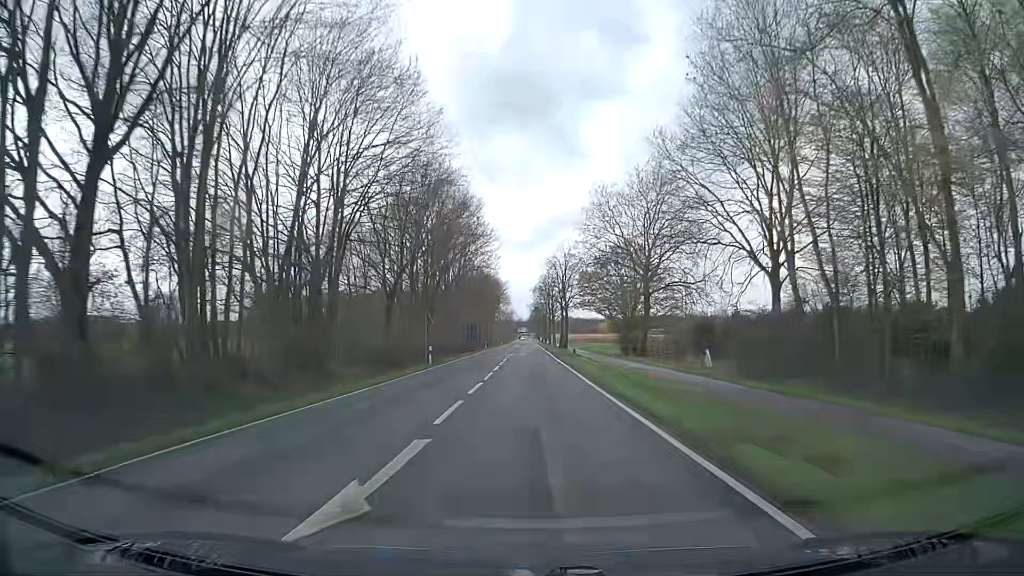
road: secondary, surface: asphalt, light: Day
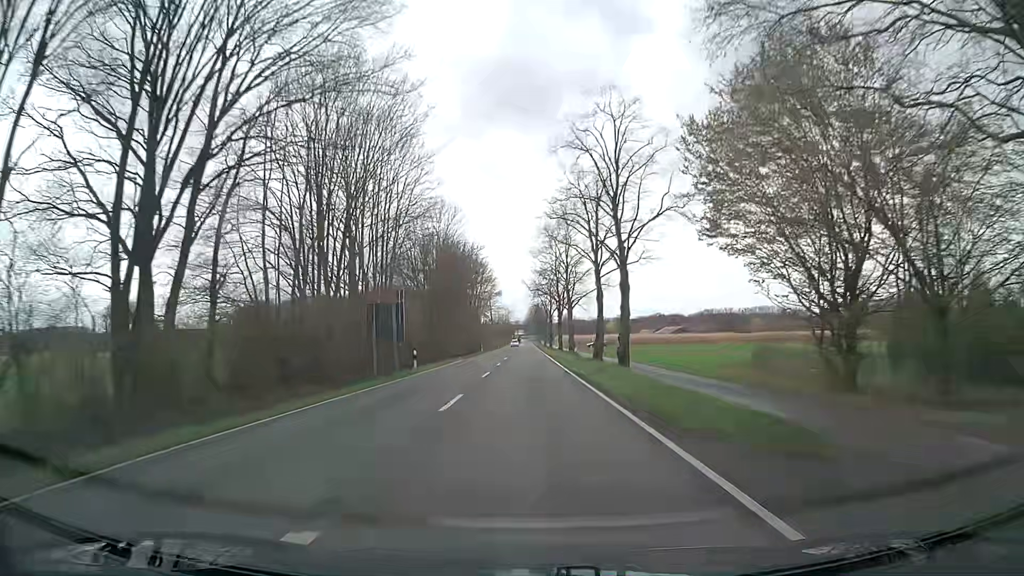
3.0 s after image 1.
(0.0, +53.8) m; 0°
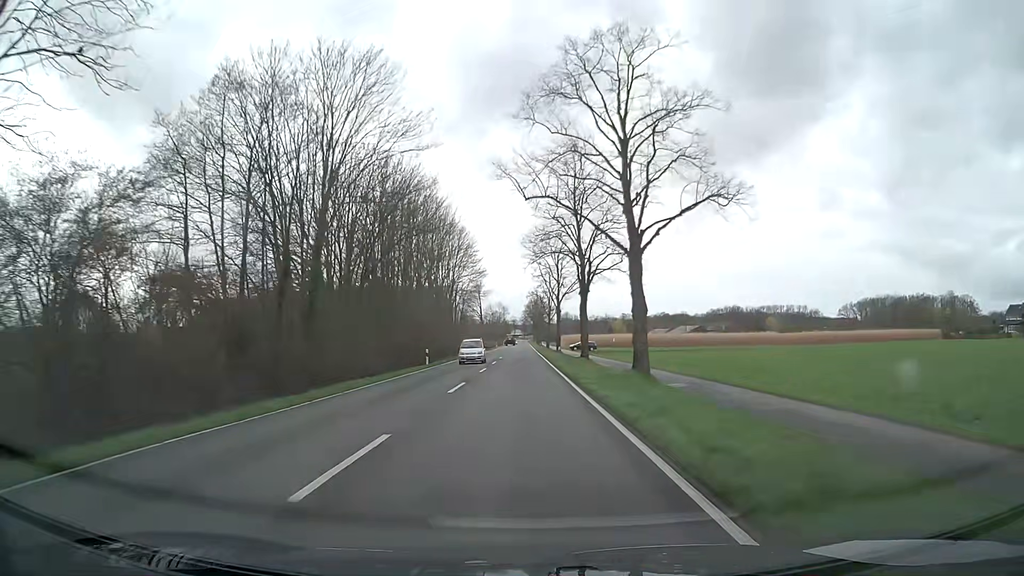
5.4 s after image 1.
(+0.4, +43.3) m; +1°
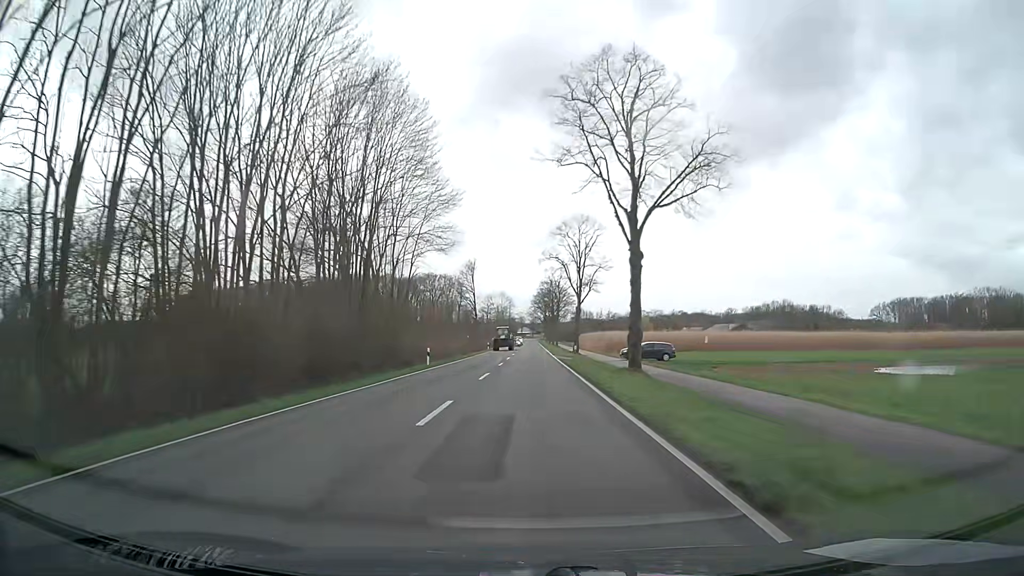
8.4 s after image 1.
(-0.8, +54.4) m; -1°
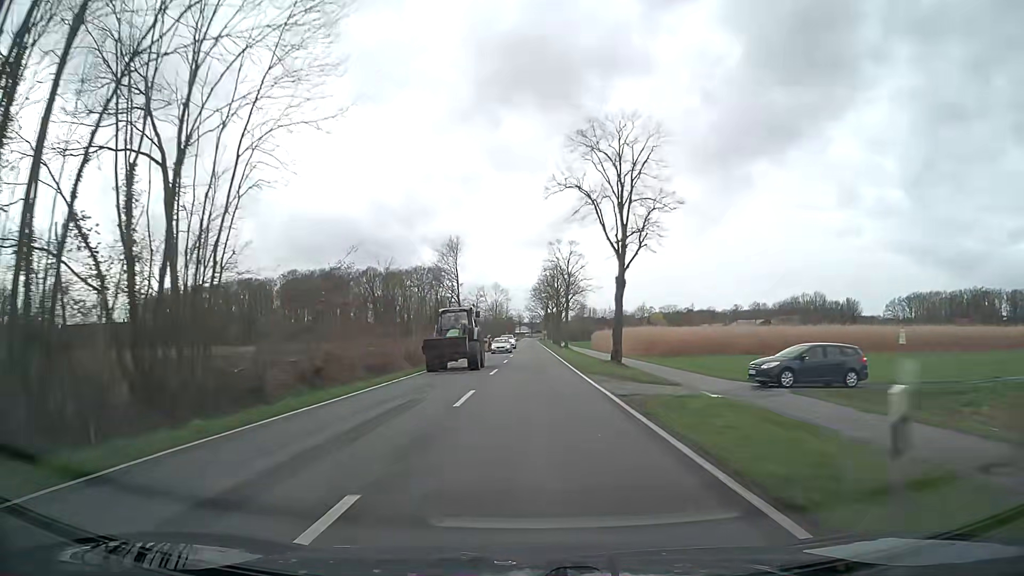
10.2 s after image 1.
(0.0, +32.7) m; 0°
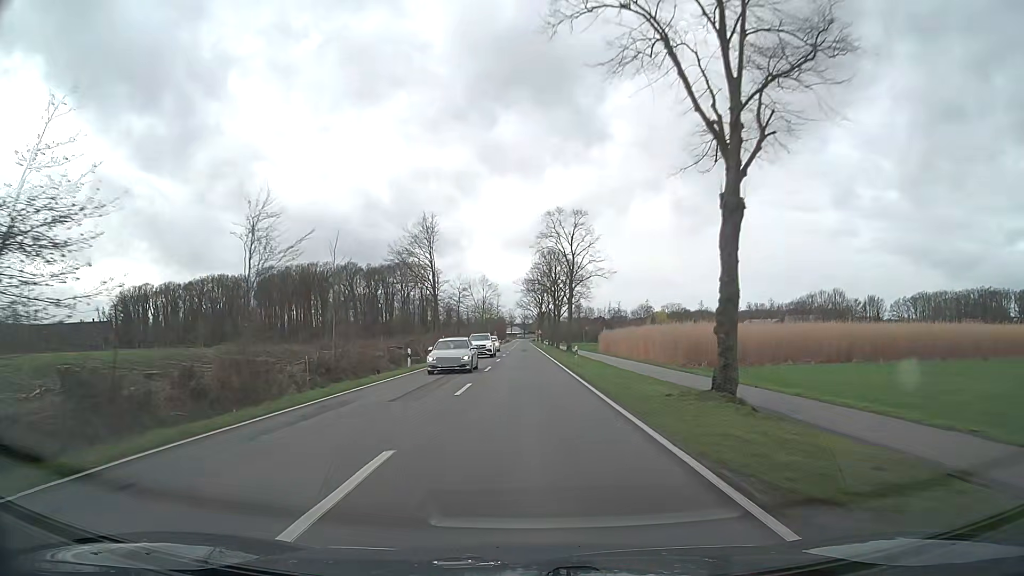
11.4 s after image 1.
(+0.2, +21.8) m; +1°
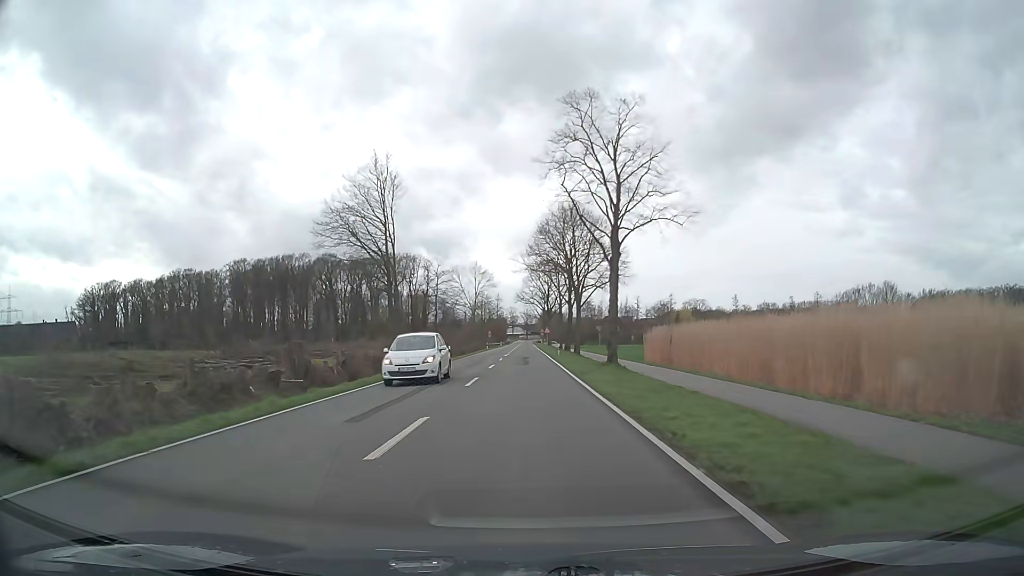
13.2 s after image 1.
(-0.1, +32.6) m; 0°
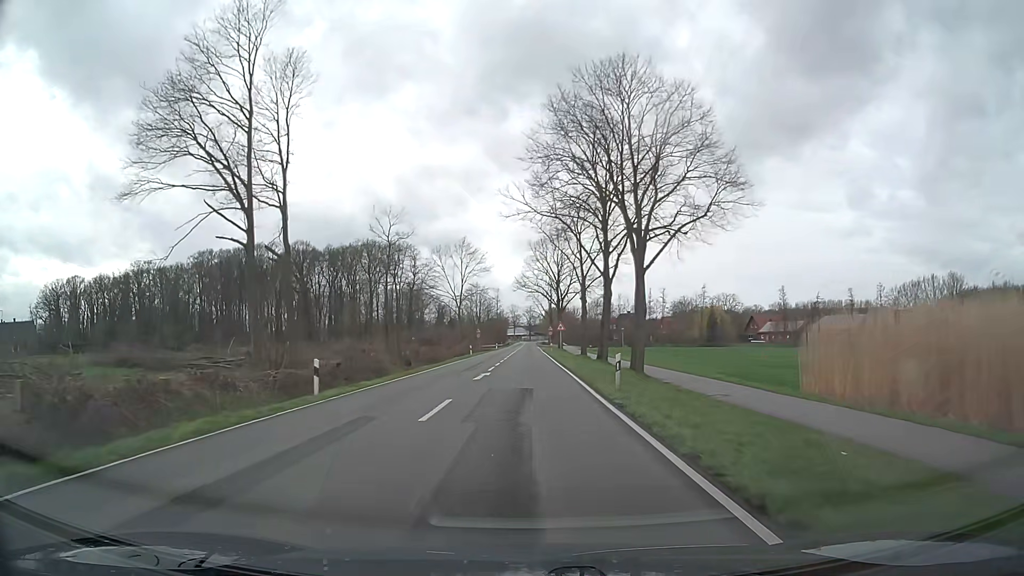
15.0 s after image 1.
(0.0, +32.4) m; 0°
(0, +10) (0, +20) (0, +30) (0, +40) (0, +50) (0, +60) (0, +70) (0, +80) (0, +90) (0, +100) m
